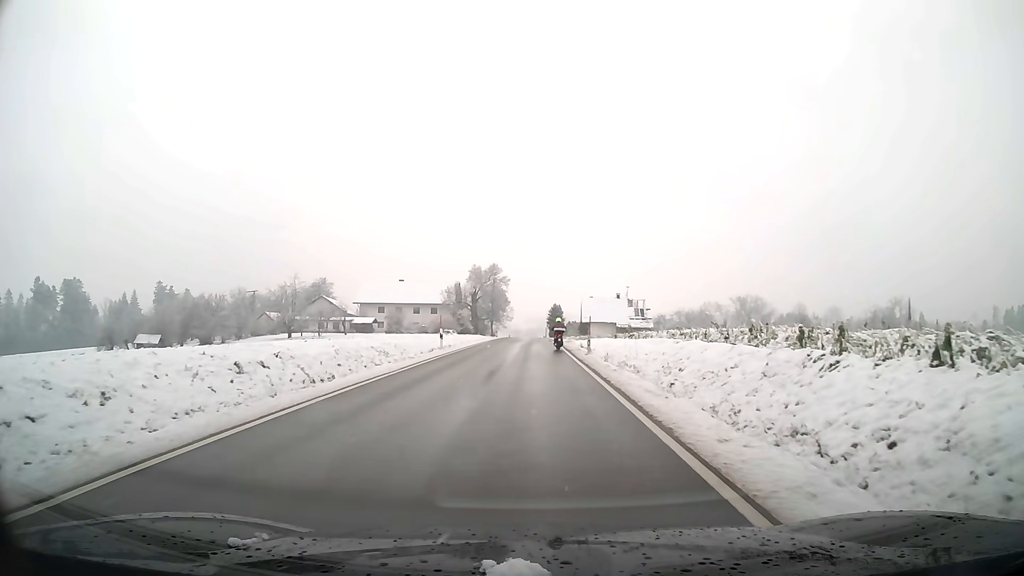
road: tertiary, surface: asphalt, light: Day
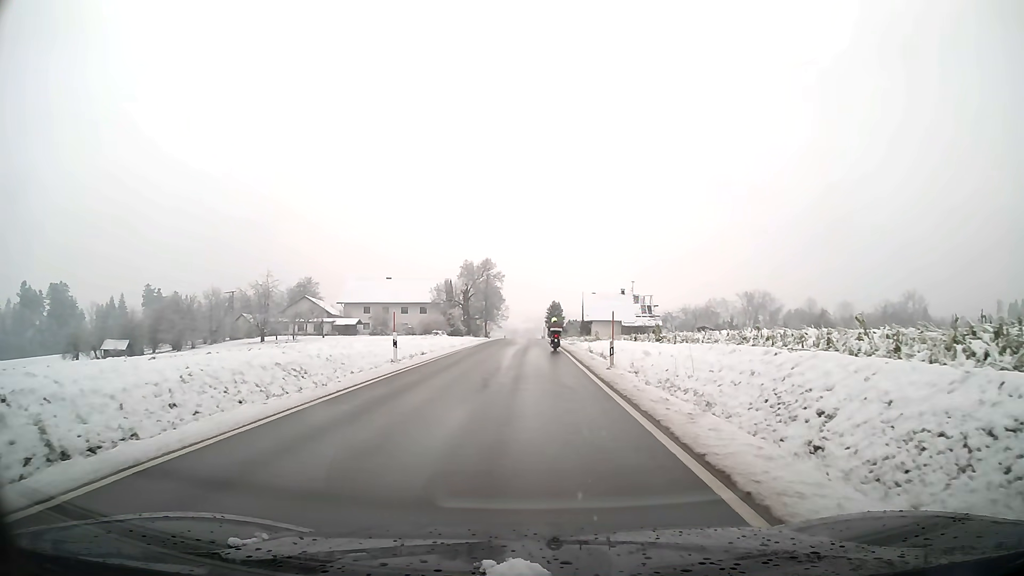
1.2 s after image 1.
(0.0, +9.9) m; 0°
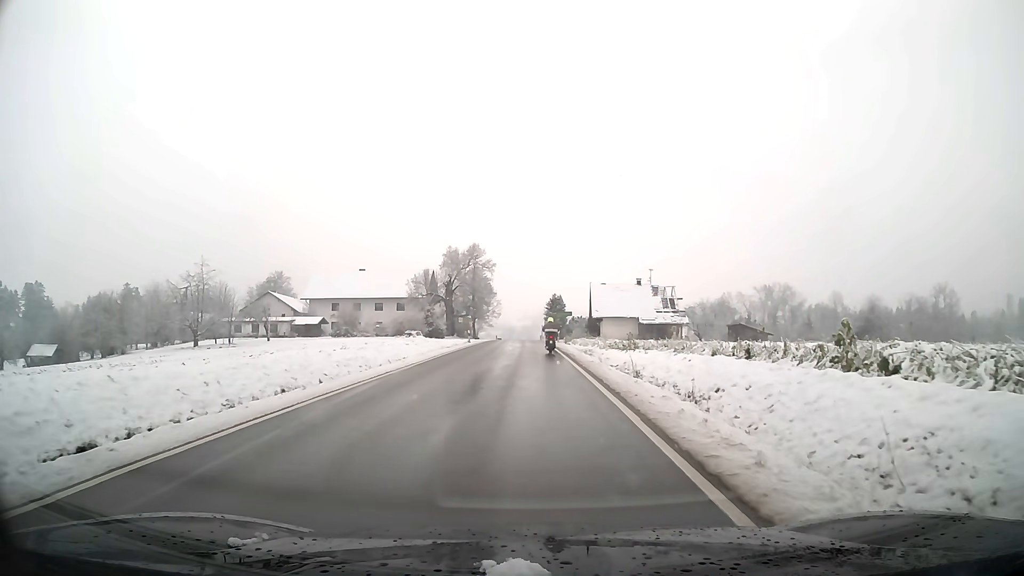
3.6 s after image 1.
(0.0, +19.2) m; 0°
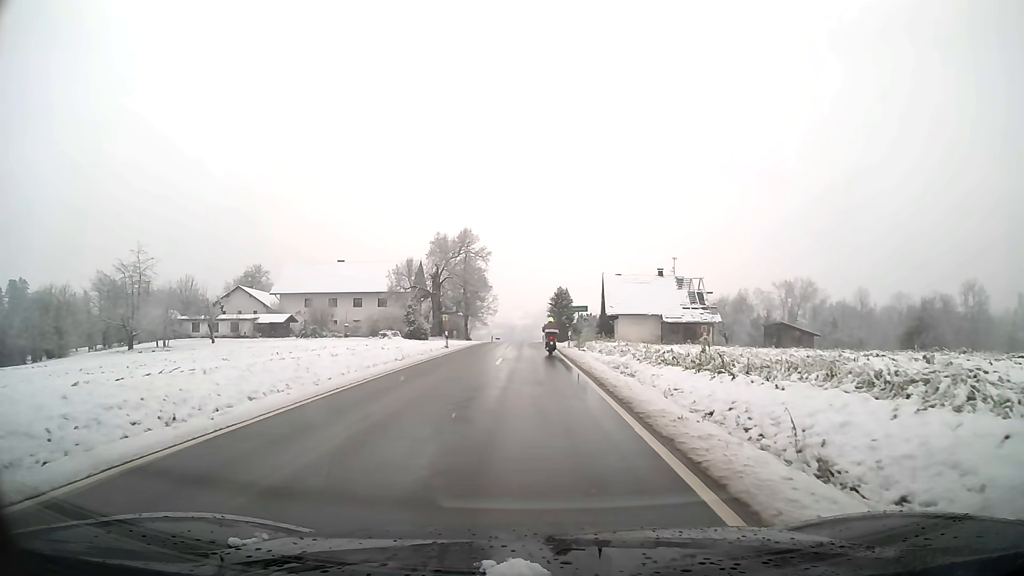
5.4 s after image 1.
(0.0, +14.2) m; 0°
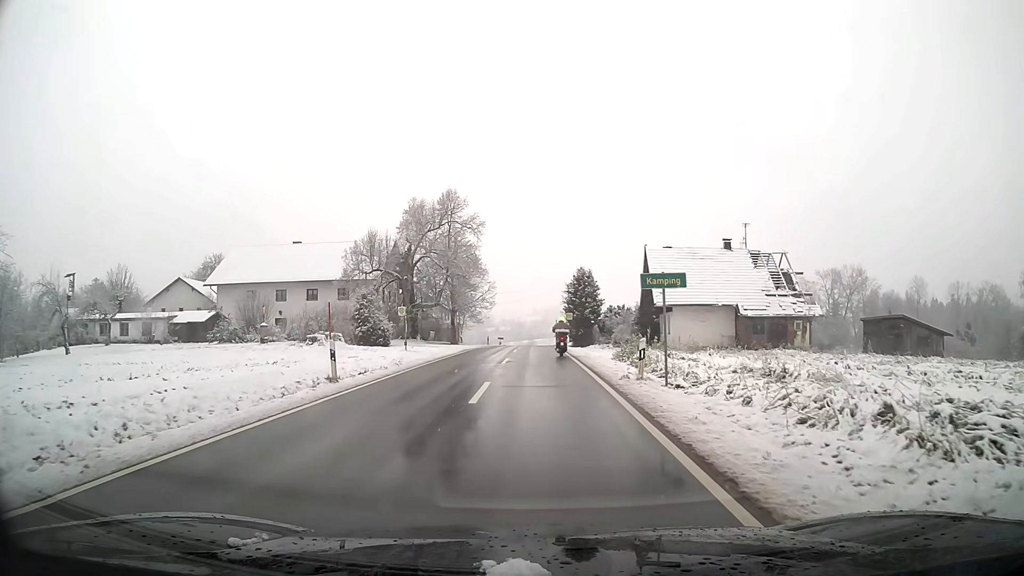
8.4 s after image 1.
(-0.2, +23.3) m; -1°
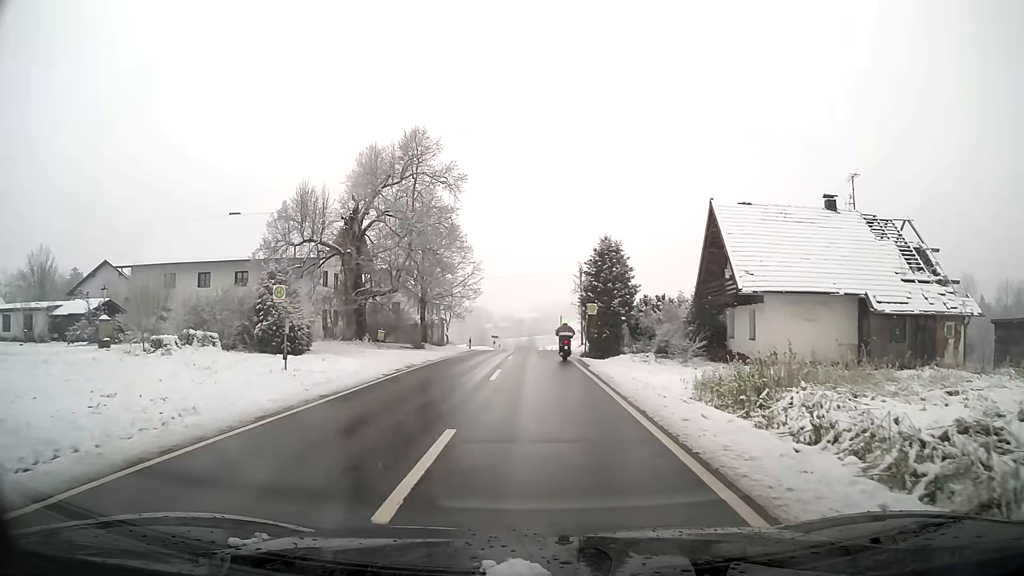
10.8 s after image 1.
(0.0, +18.6) m; 0°
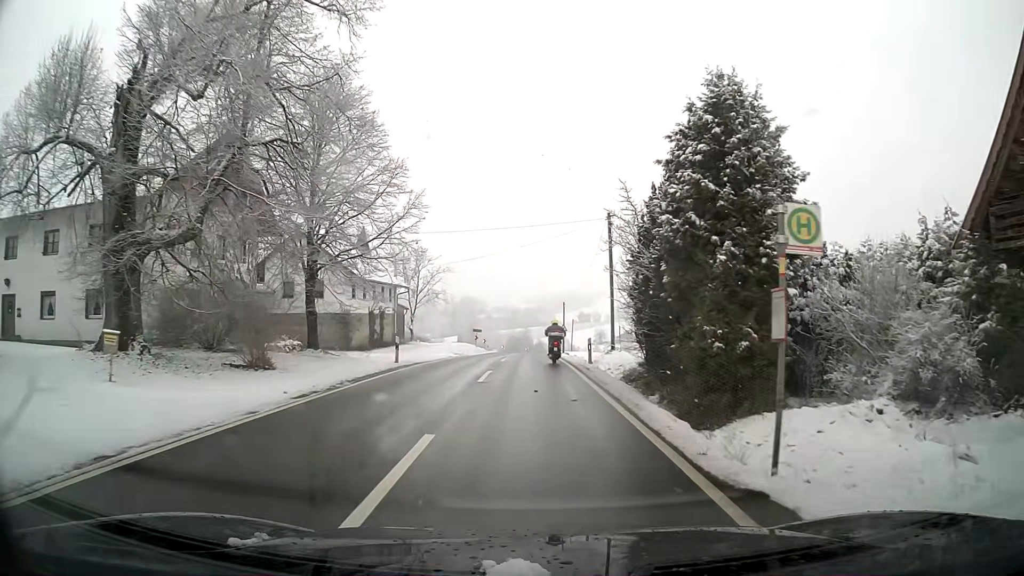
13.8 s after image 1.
(+0.1, +24.5) m; 0°
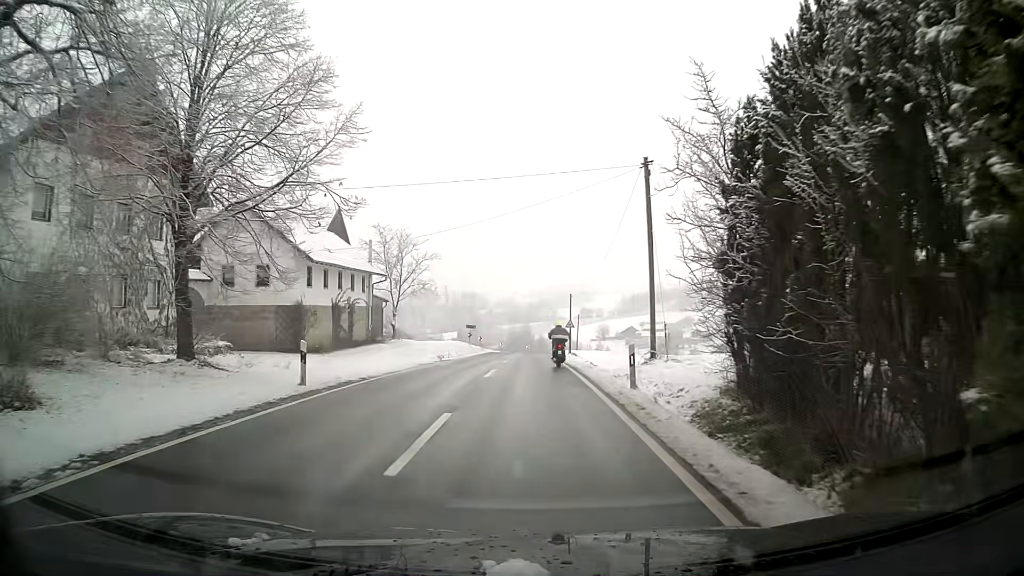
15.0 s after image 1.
(0.0, +10.0) m; 0°
(0, +10) (0, +20) (0, +30) (0, +40) (0, +50) (0, +60) (0, +70) (0, +80) (+1, +90) (+3, +100) m
